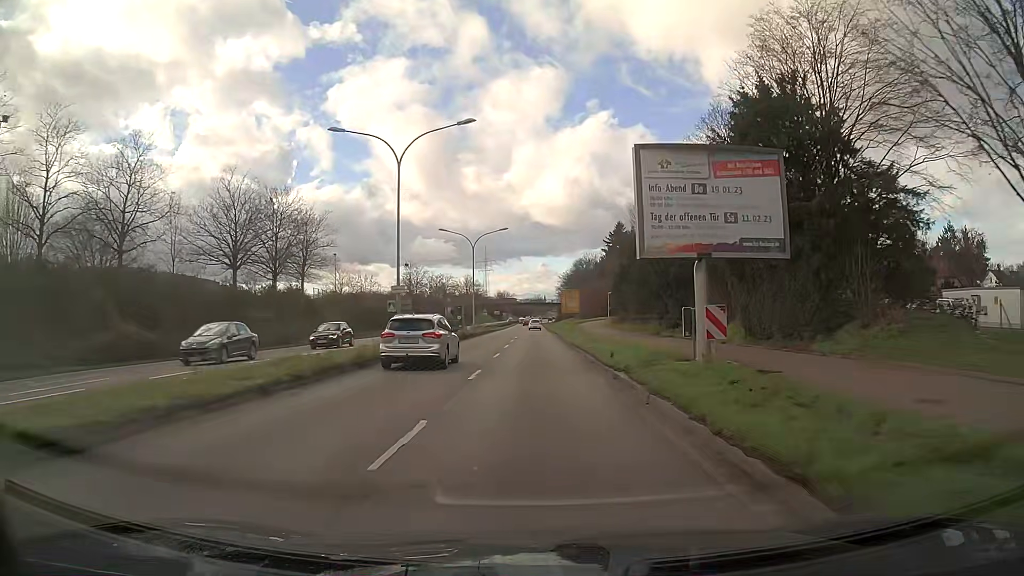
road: primary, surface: asphalt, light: Day
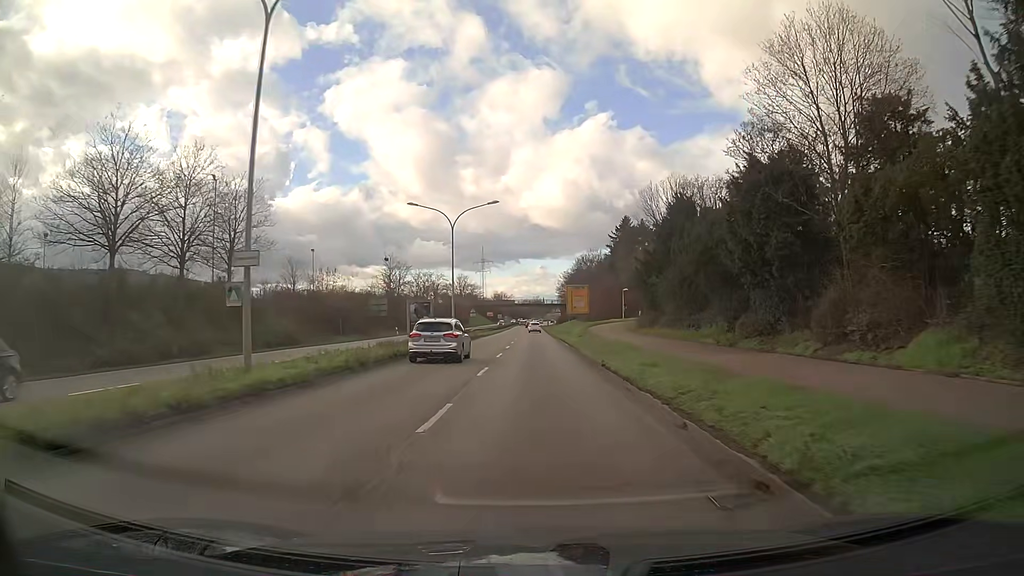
(+0.1, +15.9) m; 0°
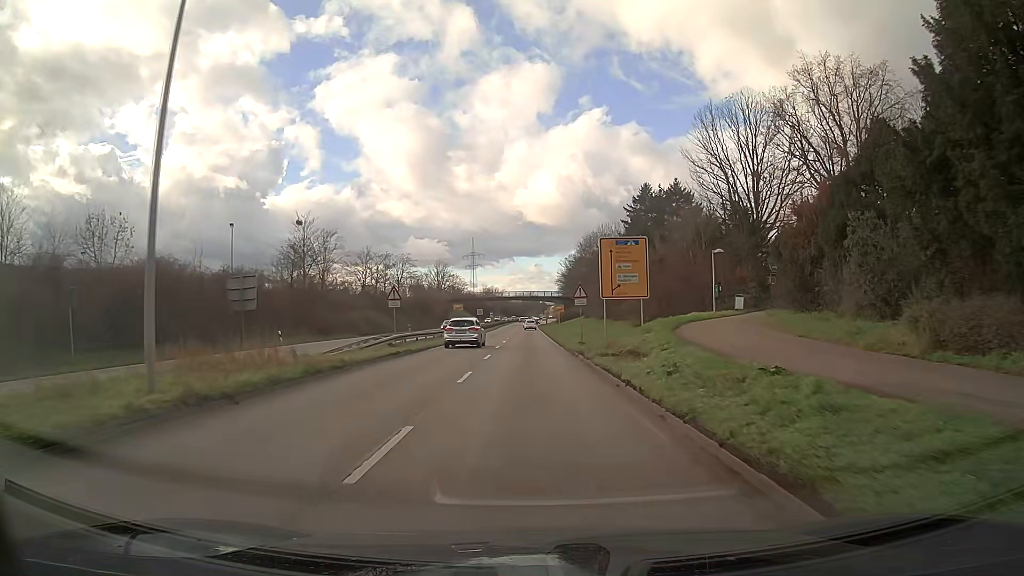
(-0.1, +39.1) m; 0°
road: trunk
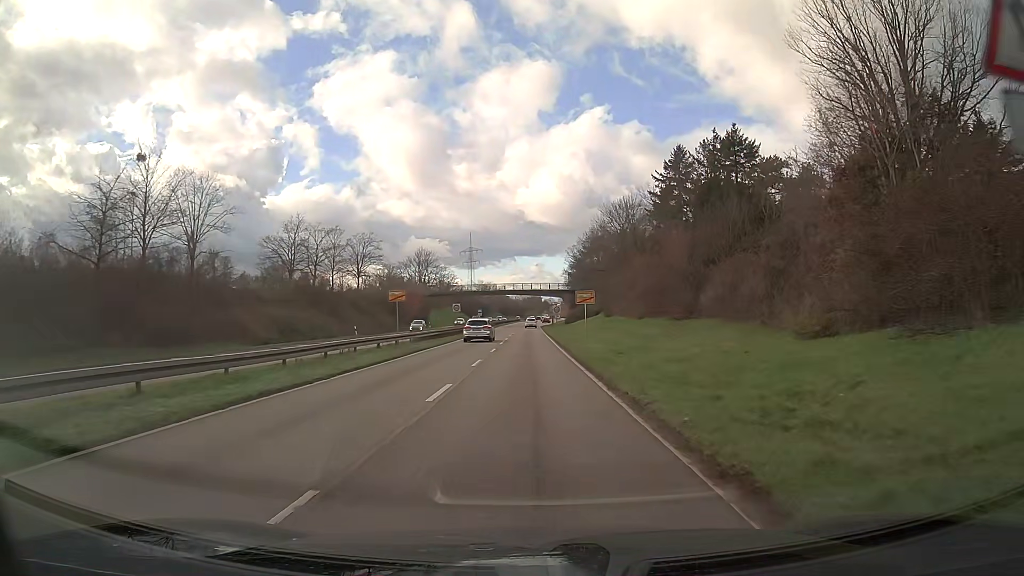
(+0.2, +30.6) m; 0°
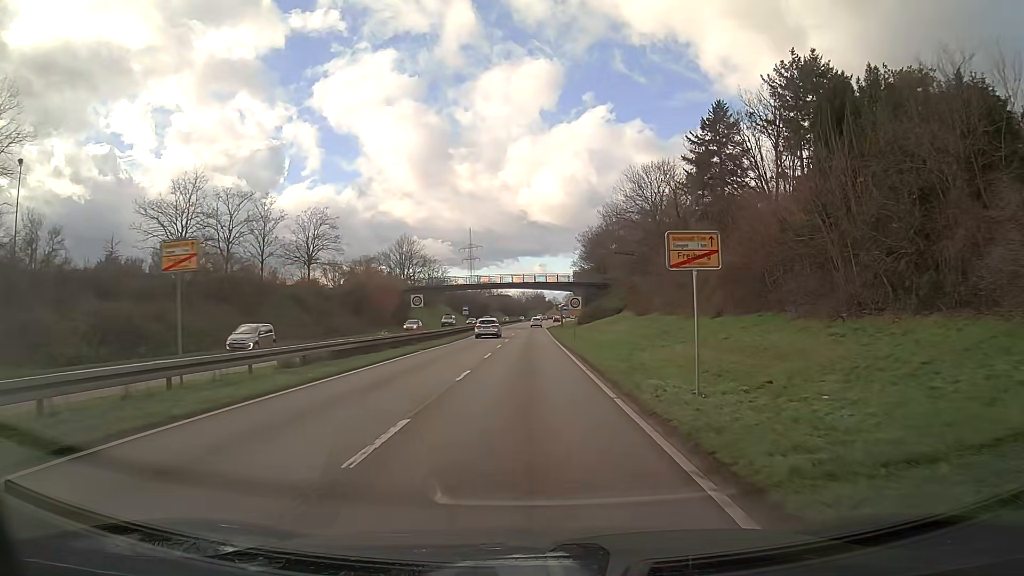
(-0.1, +23.1) m; 0°
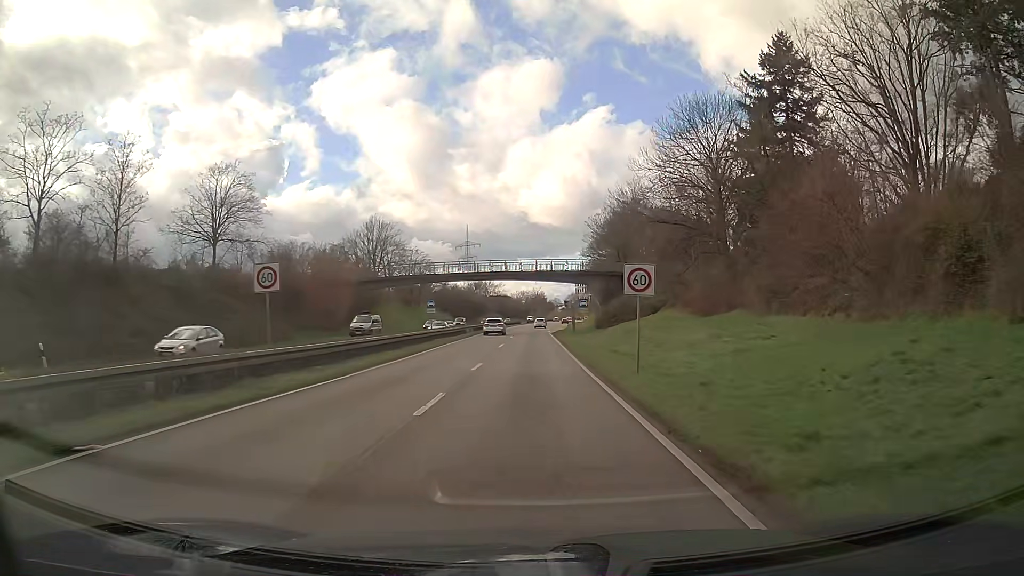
(0.0, +23.4) m; 0°
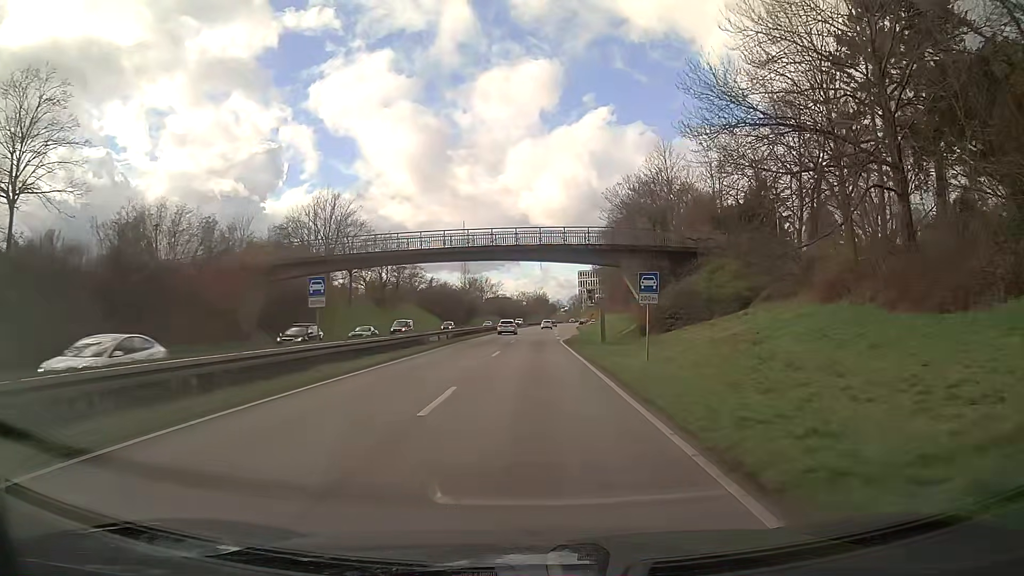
(0.0, +24.2) m; 0°
